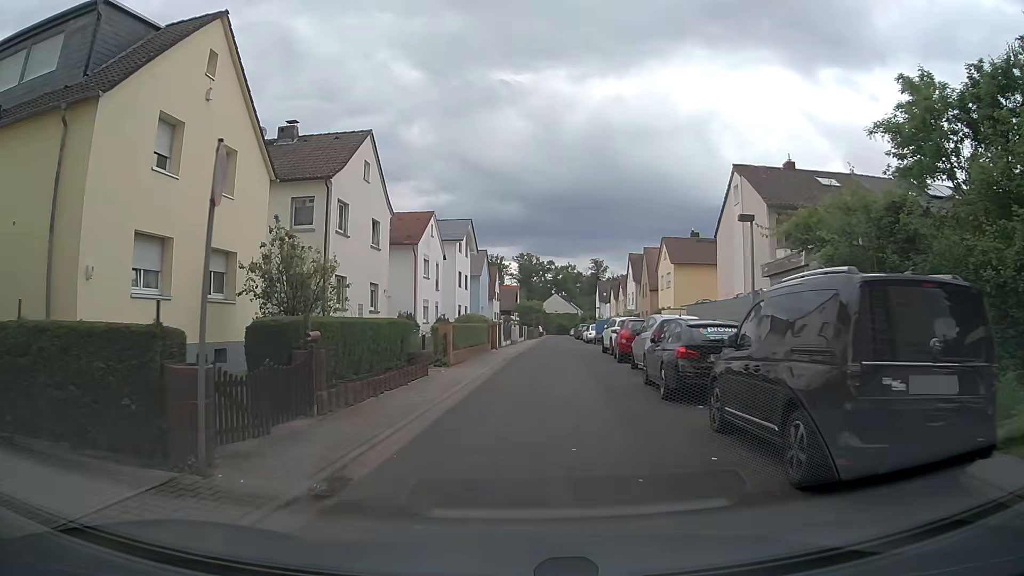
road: residential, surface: asphalt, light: Day
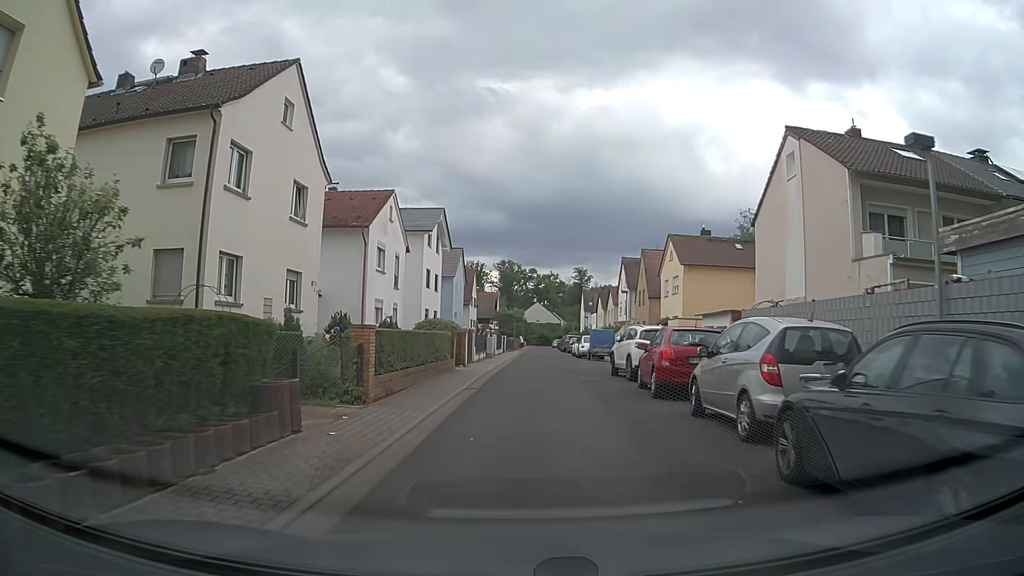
(0.0, +9.2) m; +1°
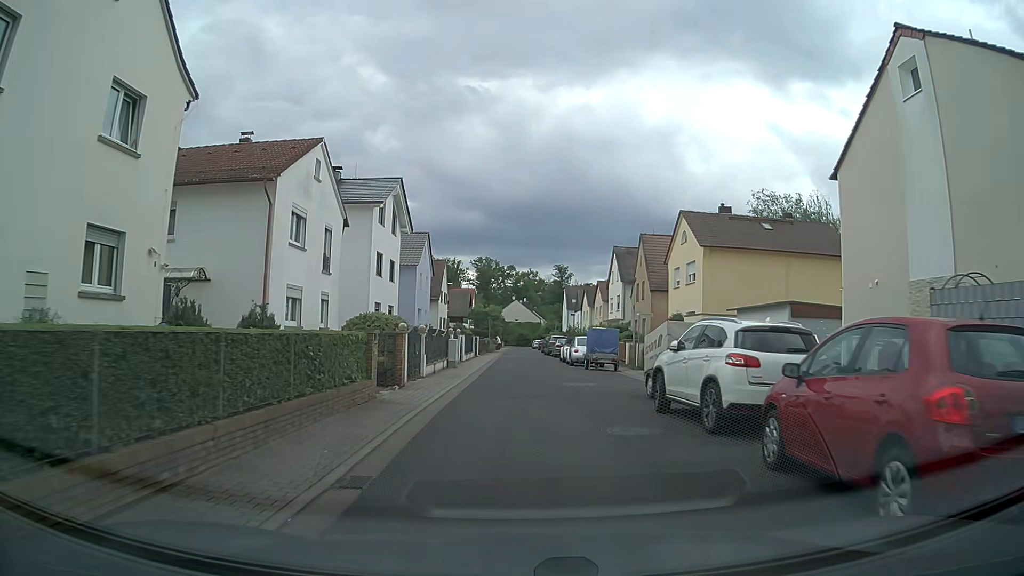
(+0.2, +10.1) m; +2°
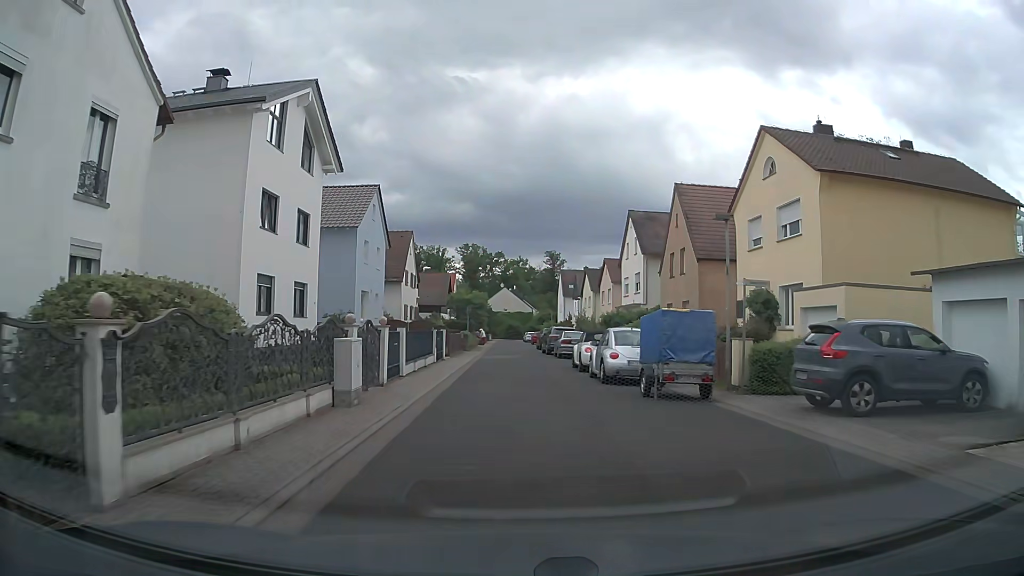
(+0.2, +15.9) m; +1°
